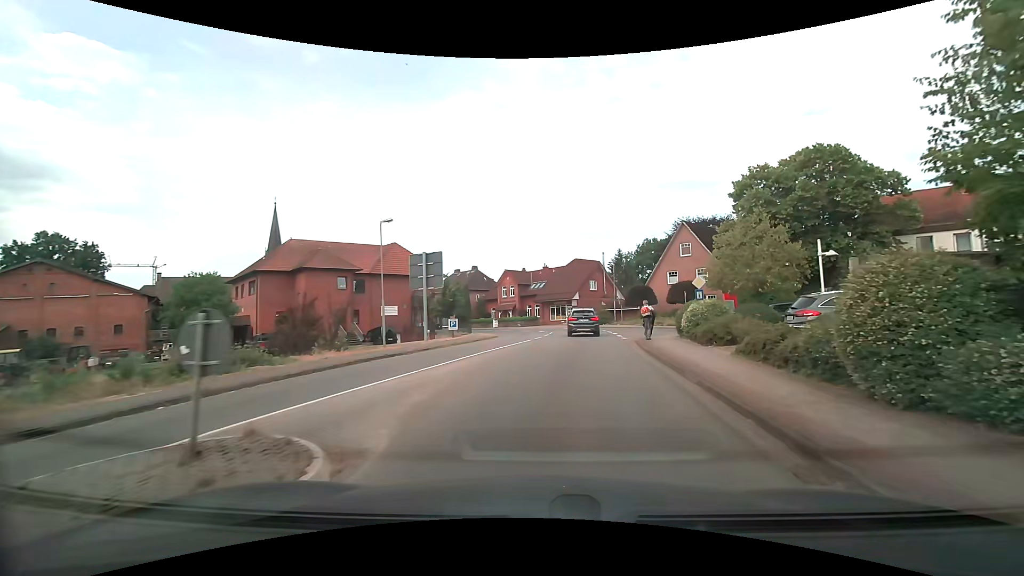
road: tertiary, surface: asphalt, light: Day
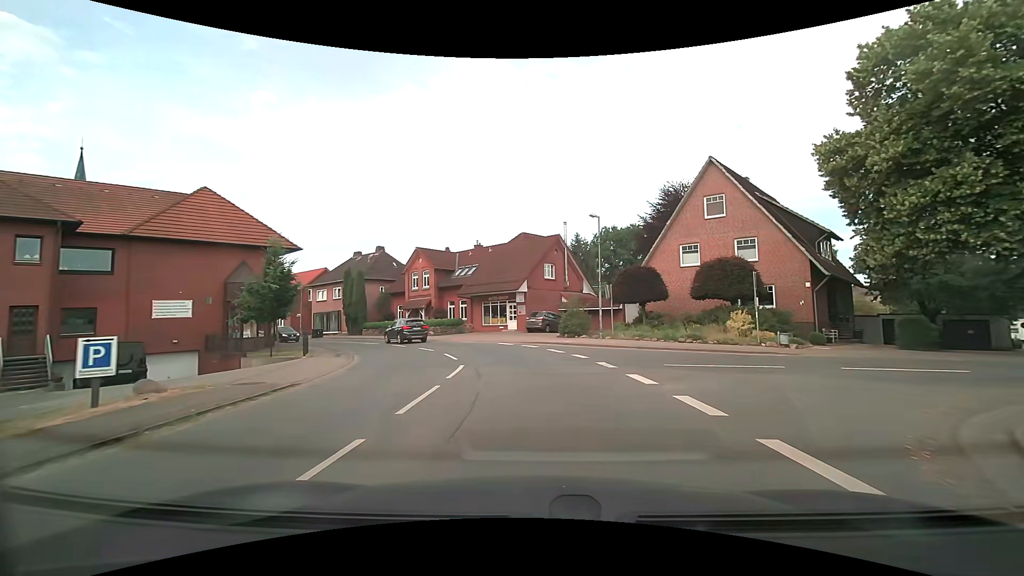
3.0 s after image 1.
(+1.5, +25.0) m; +6°
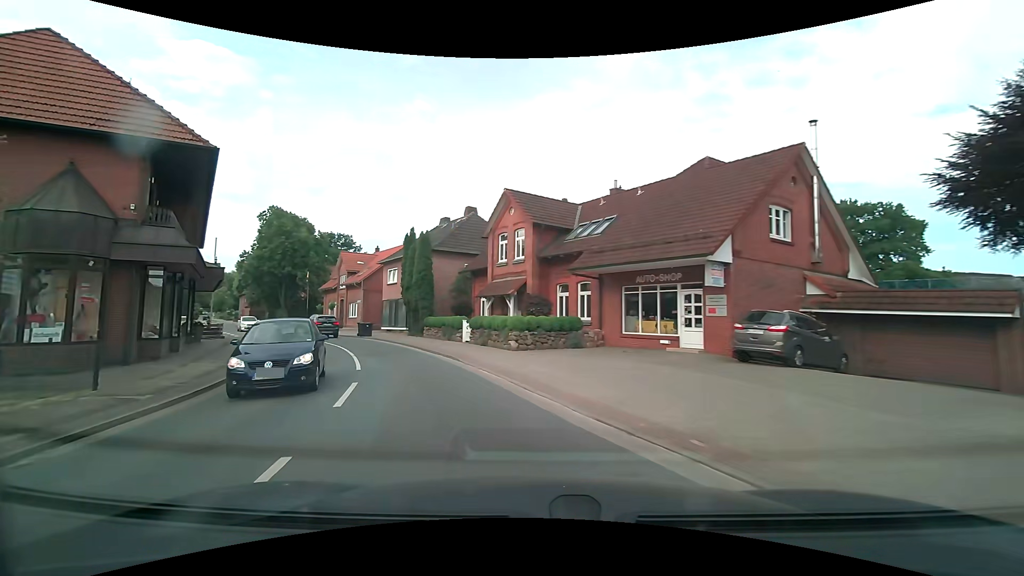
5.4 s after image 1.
(-1.7, +22.0) m; -15°
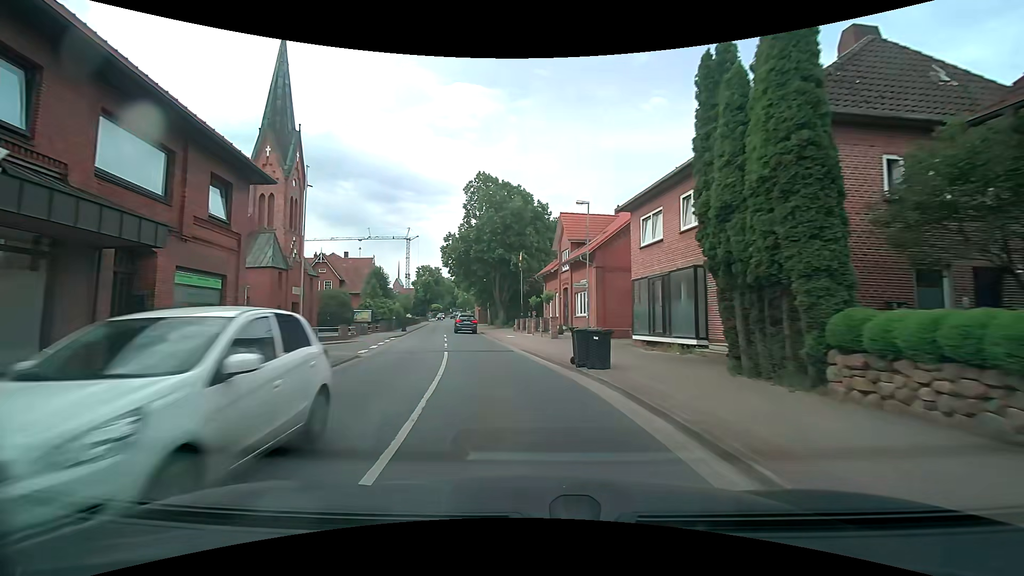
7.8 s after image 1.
(-6.4, +22.8) m; -27°
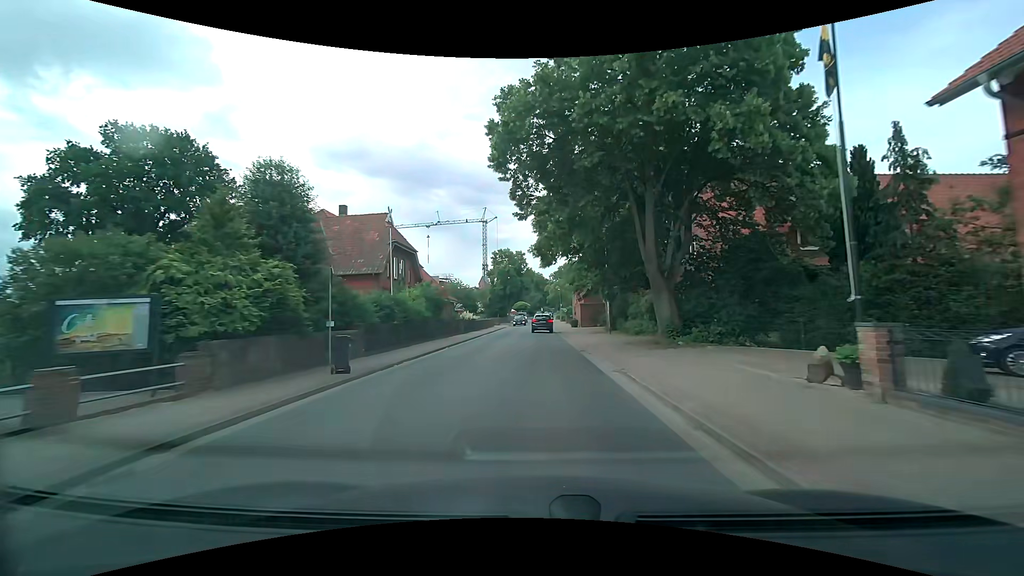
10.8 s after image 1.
(-4.7, +33.9) m; -11°
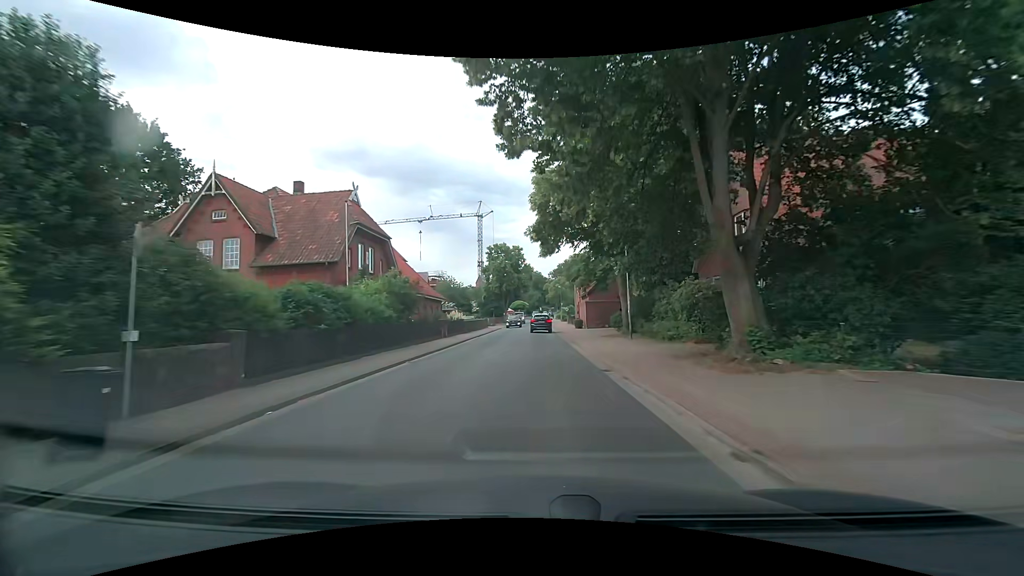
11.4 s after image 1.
(0.0, +7.2) m; 0°
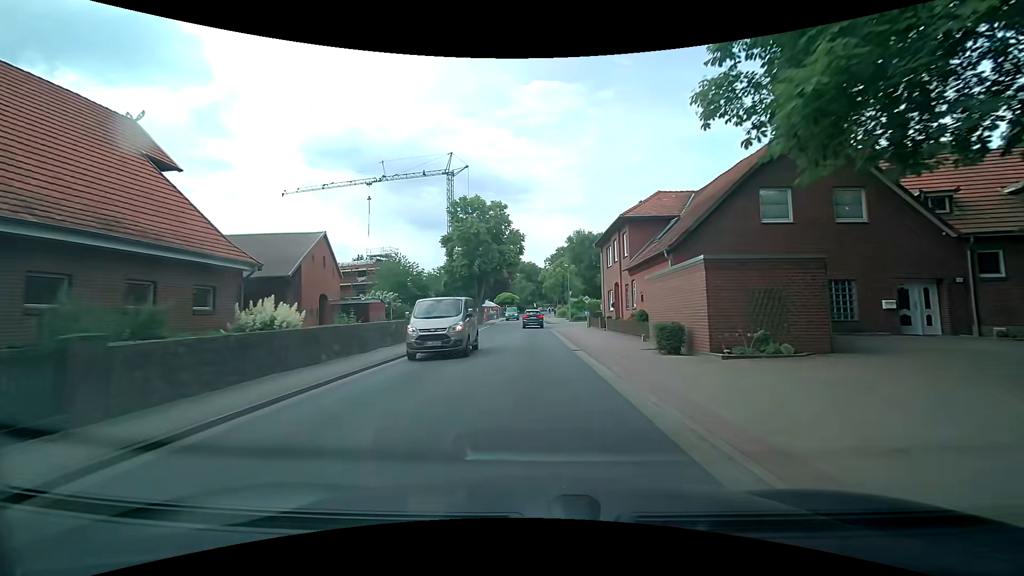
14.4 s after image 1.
(+0.5, +34.5) m; +1°
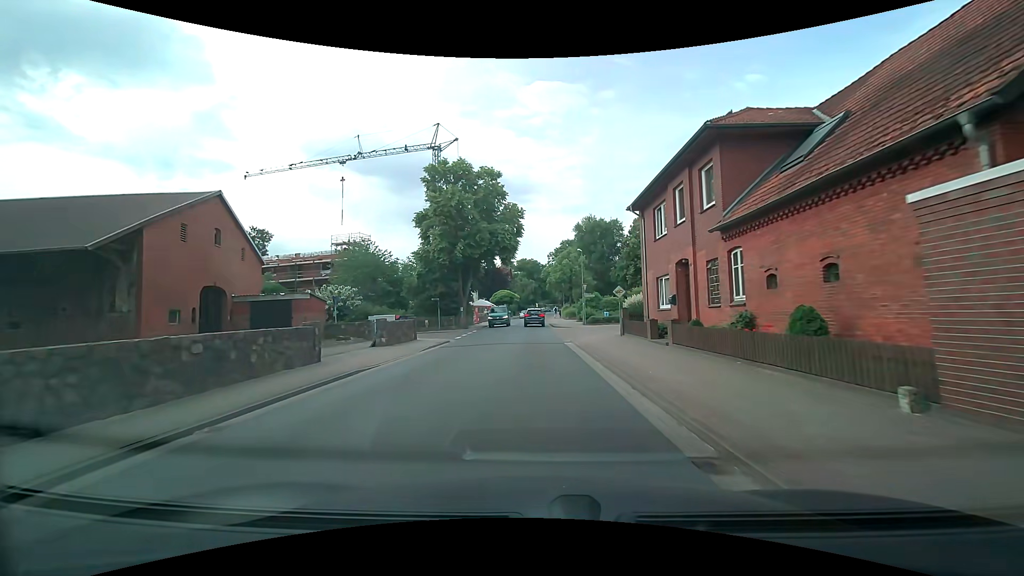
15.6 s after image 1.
(-0.1, +13.7) m; 0°
(0, +10) (0, +20) (0, +30) (0, +40) (0, +50) (0, +60) (0, +70) (+1, +80) (+1, +90) (+2, +100) m
